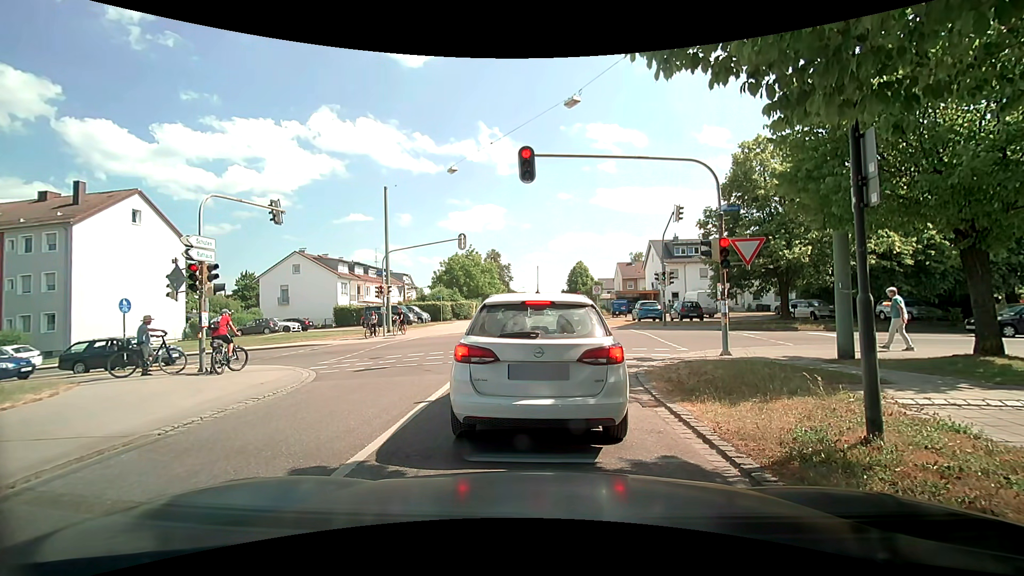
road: residential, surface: asphalt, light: Day
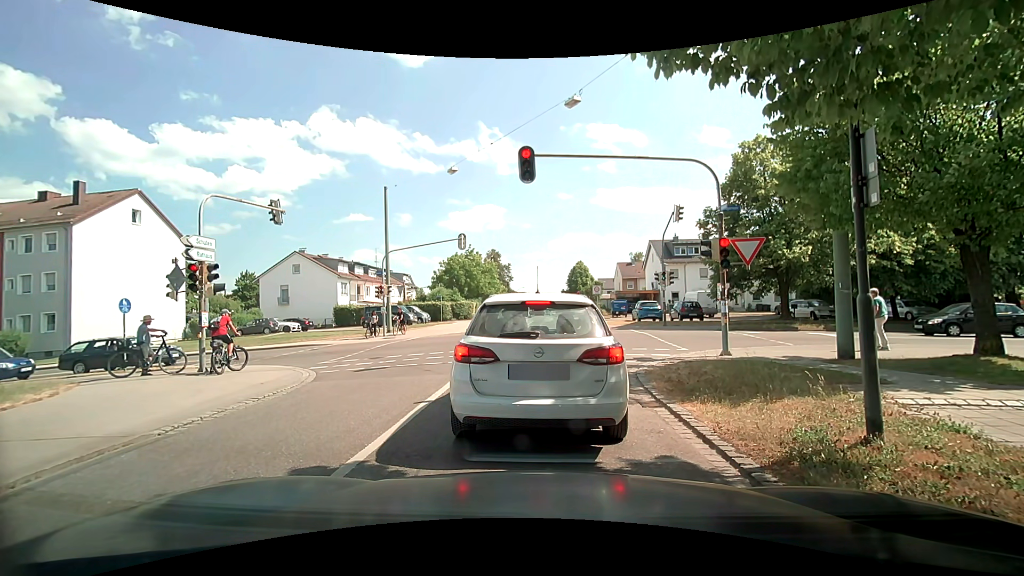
(0.0, 0.0) m; 0°
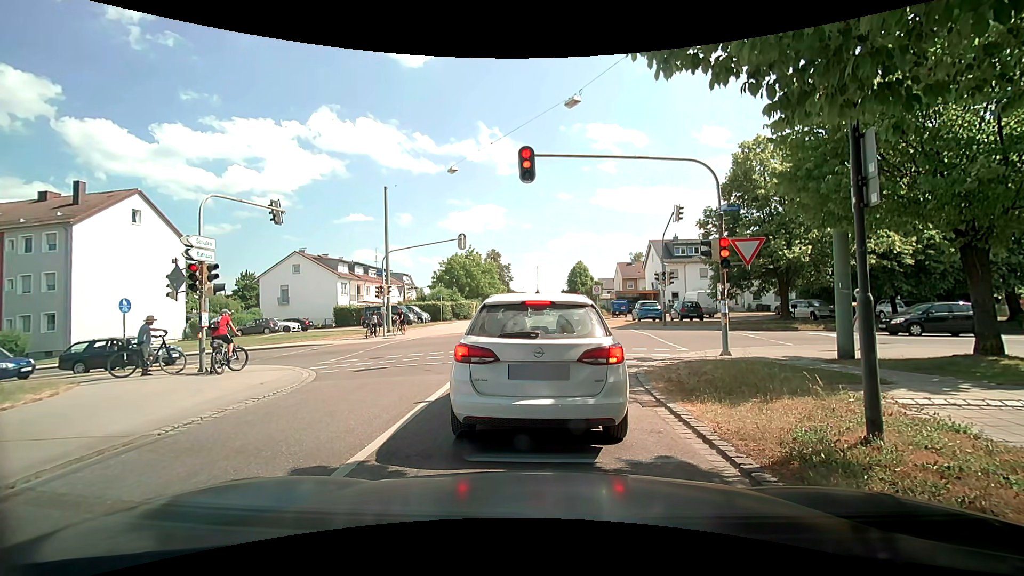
(0.0, 0.0) m; 0°
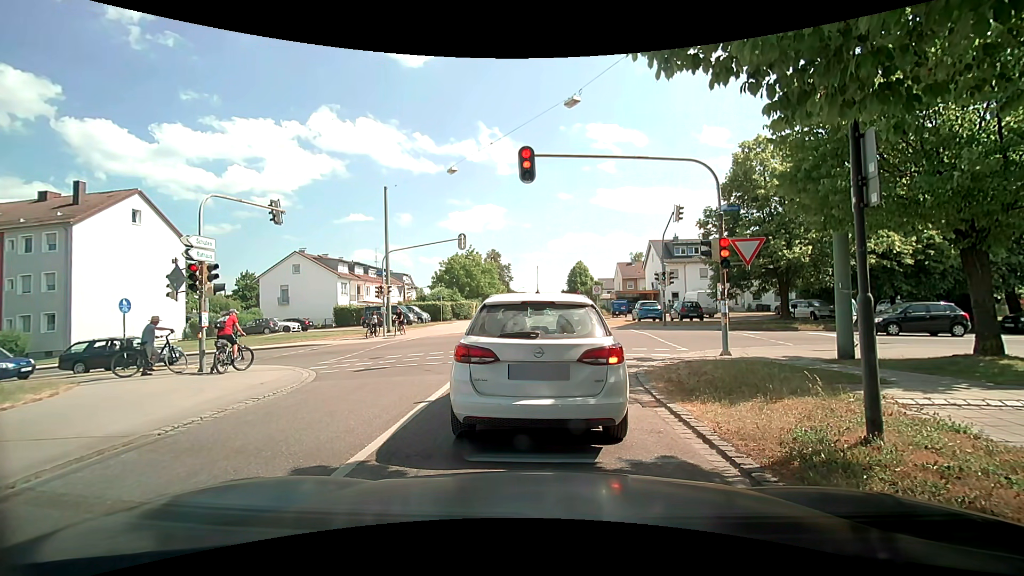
(0.0, 0.0) m; 0°
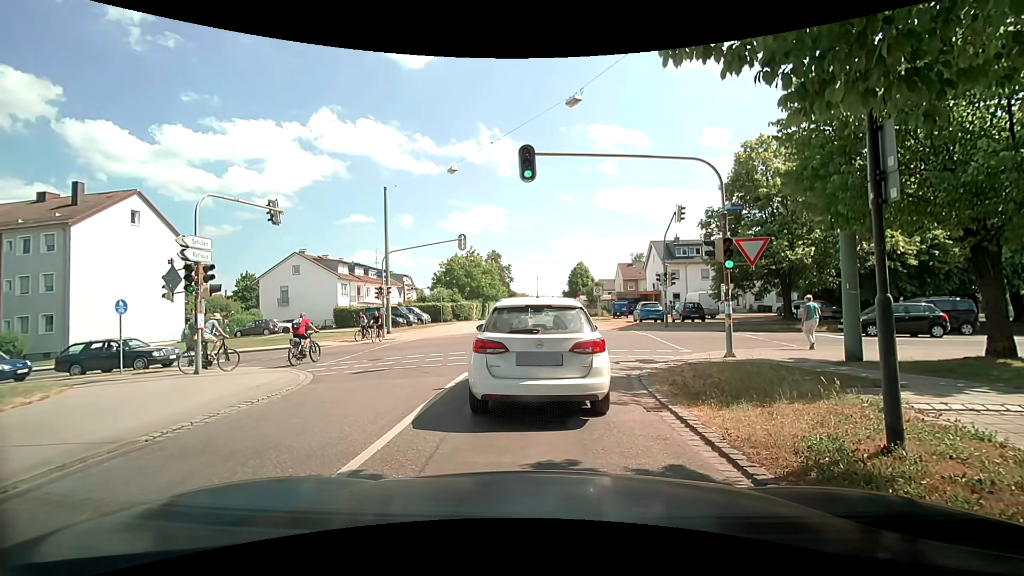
(0.0, +0.2) m; 0°
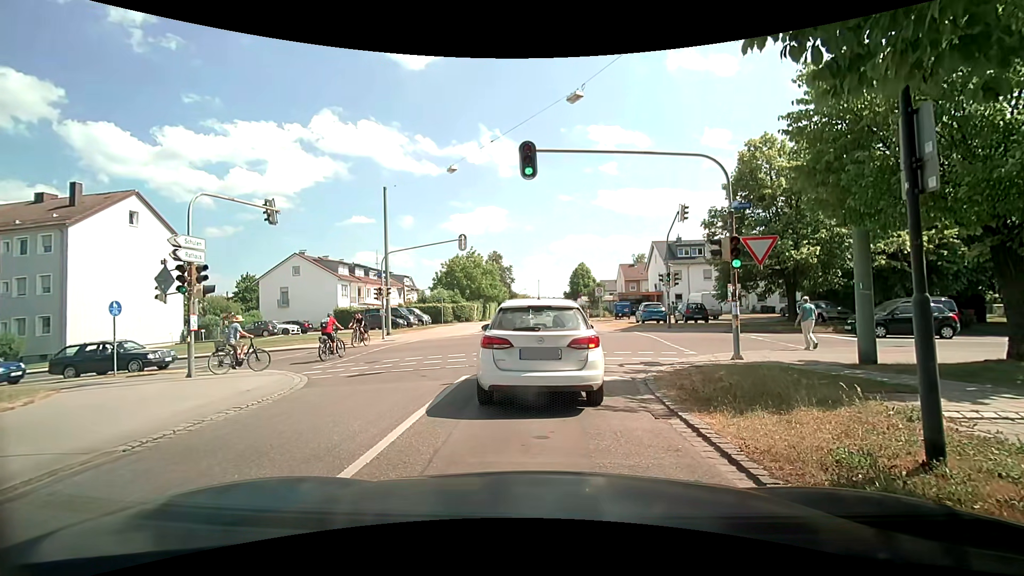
(0.0, +0.4) m; 0°
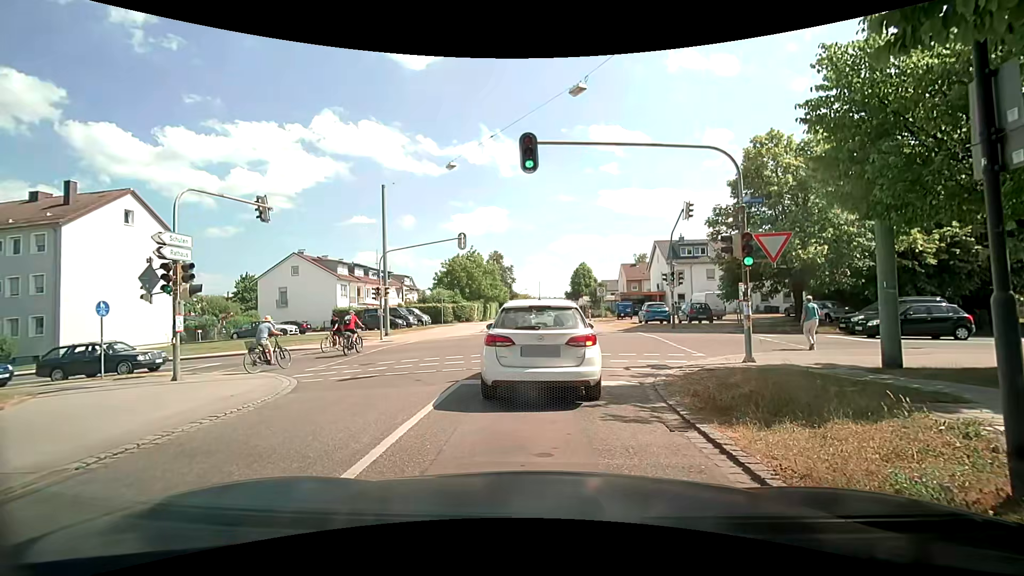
(0.0, +0.7) m; 0°
